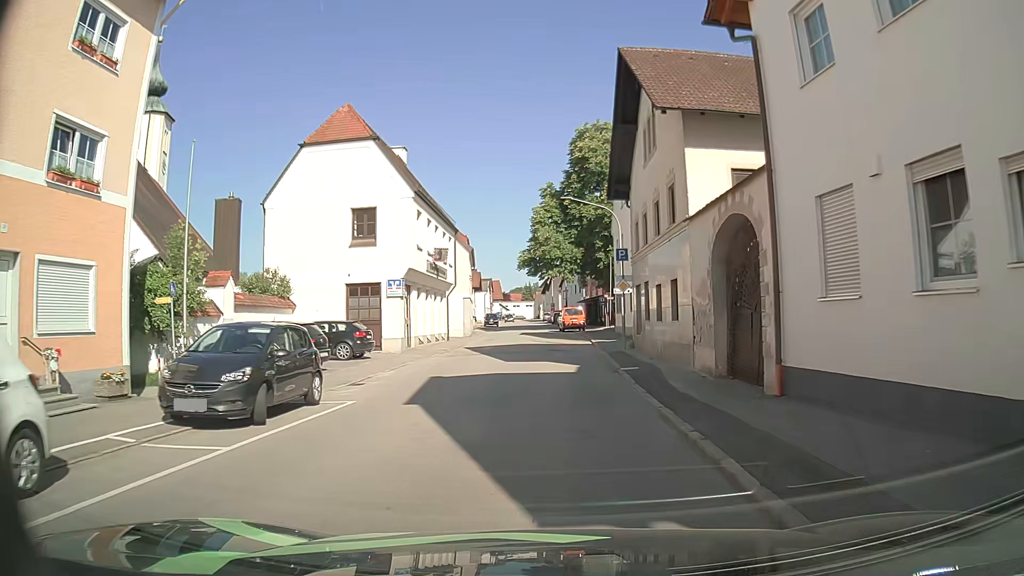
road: secondary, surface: asphalt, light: Day
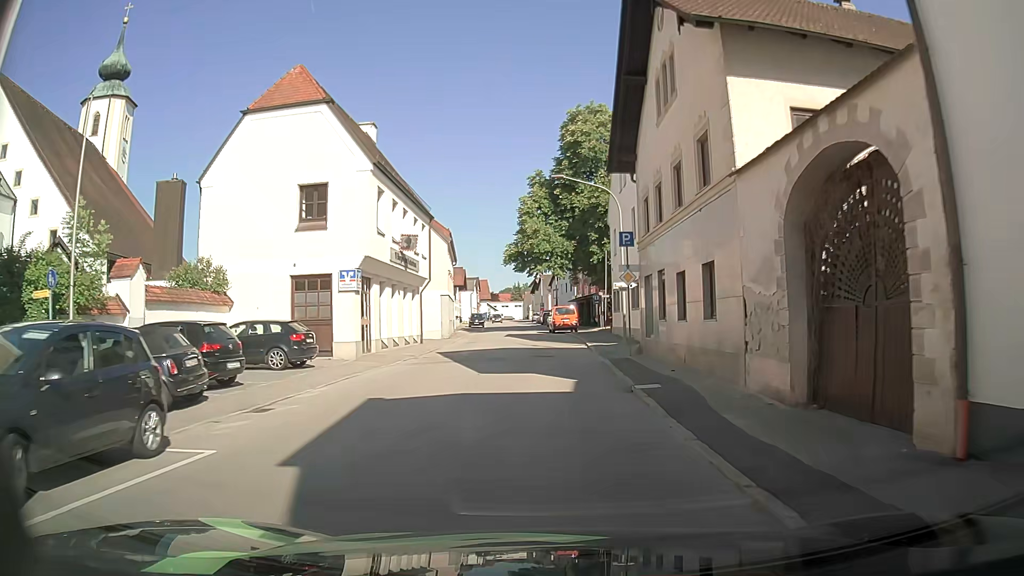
(-0.2, +5.2) m; -2°
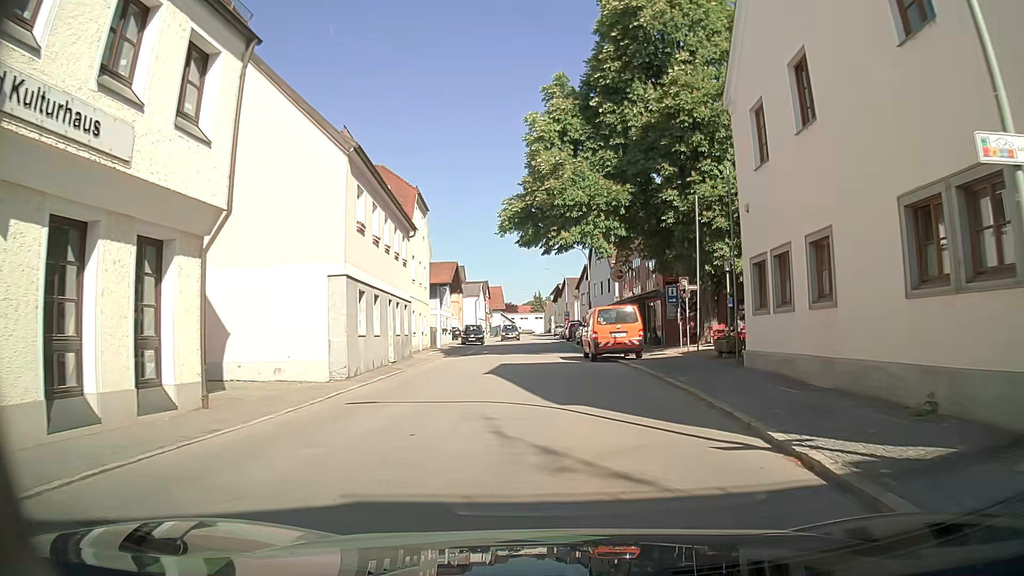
(+0.1, +24.3) m; -1°
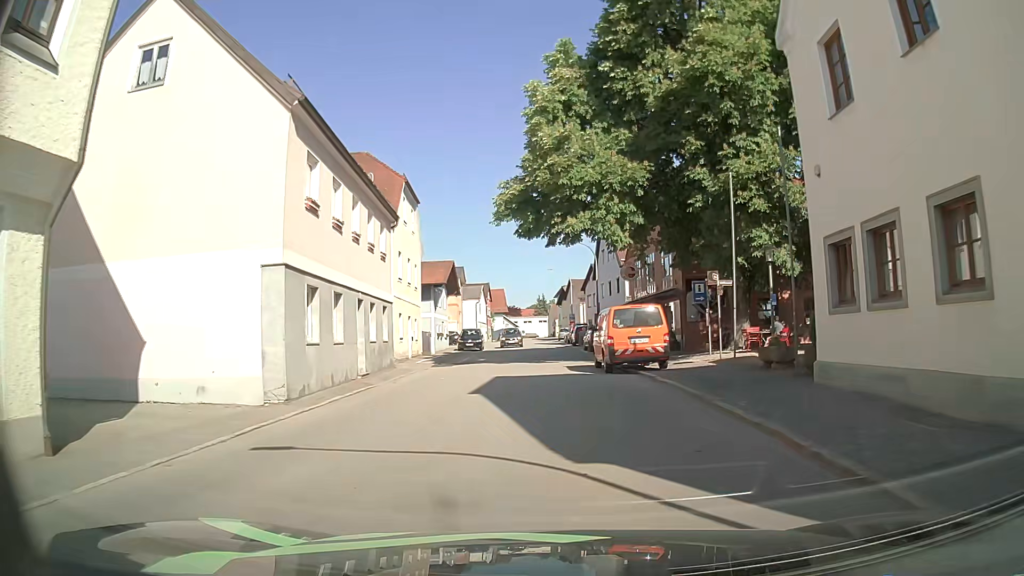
(0.0, +4.4) m; +1°
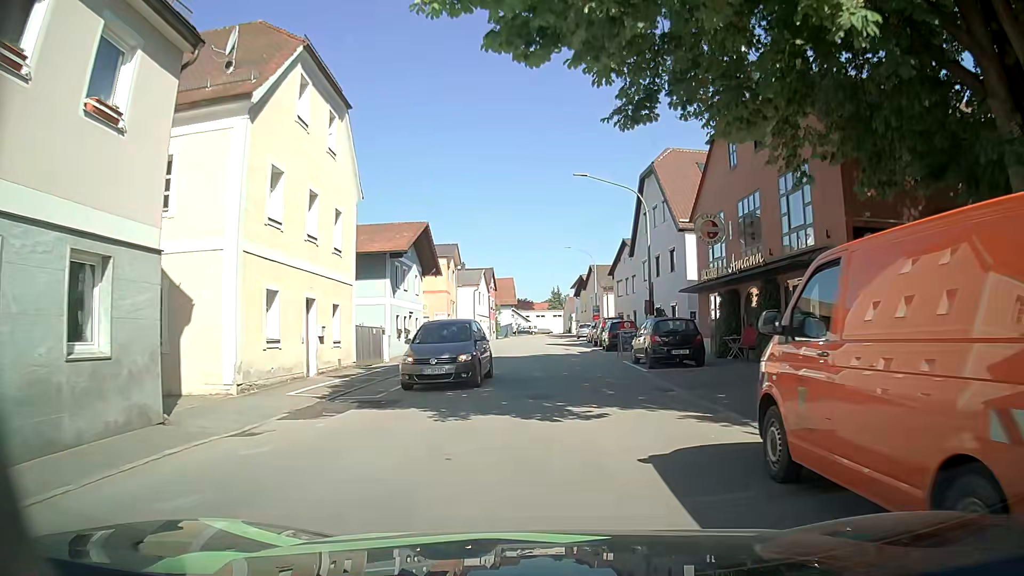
(-0.5, +17.3) m; -3°
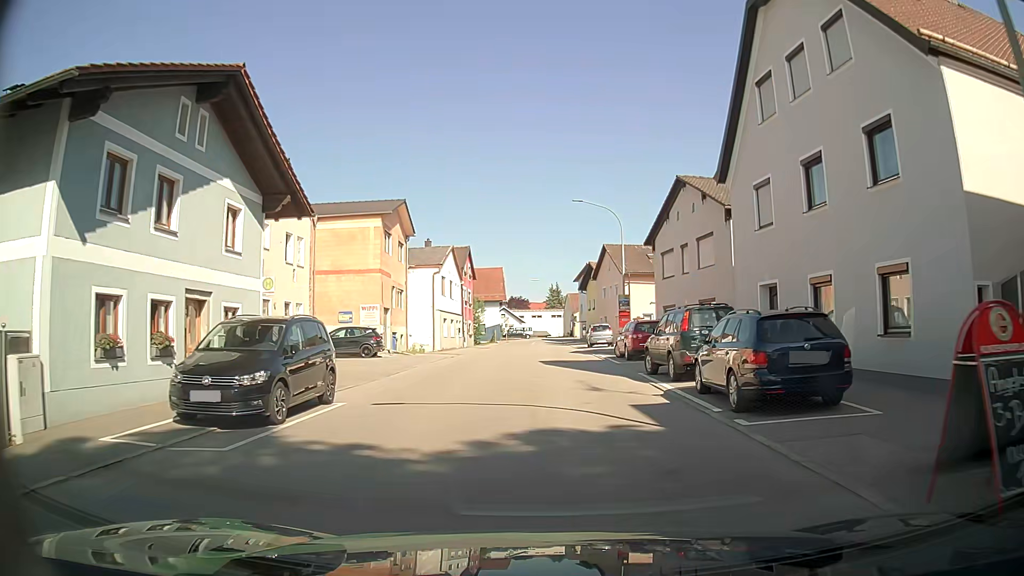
(+0.3, +22.8) m; +1°
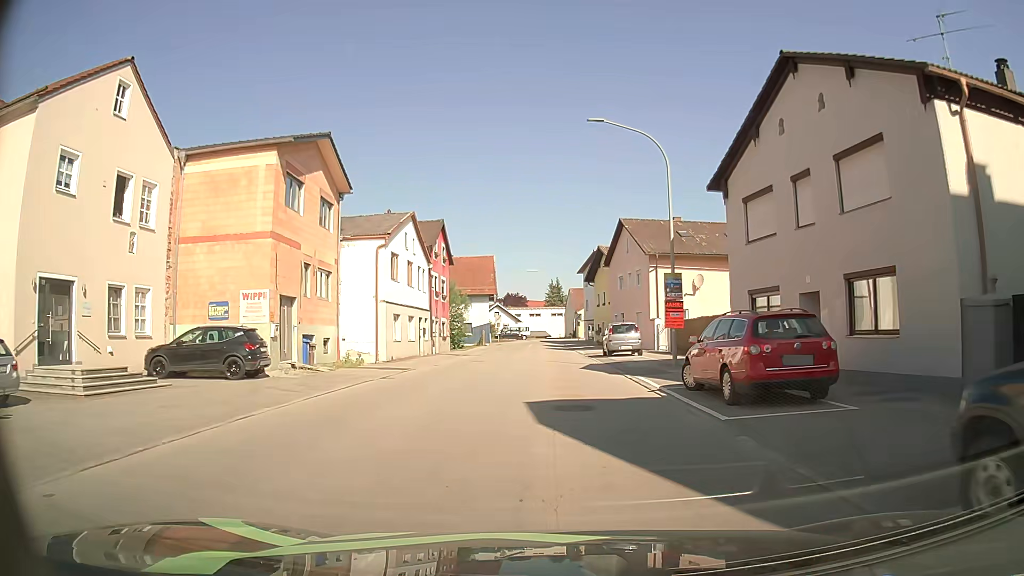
(+0.1, +14.5) m; 0°
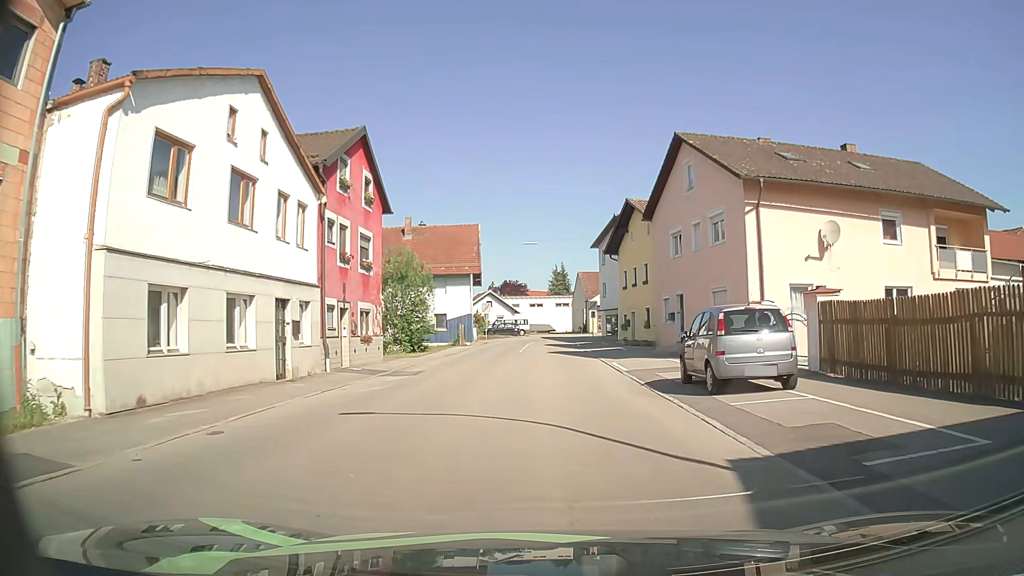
(+0.1, +20.0) m; 0°
(0, +10) (0, +20) (0, +30) (0, +40) (0, +50) (+1, +60) (+5, +69) (+13, +74) (+23, +75) (+33, +77) m
